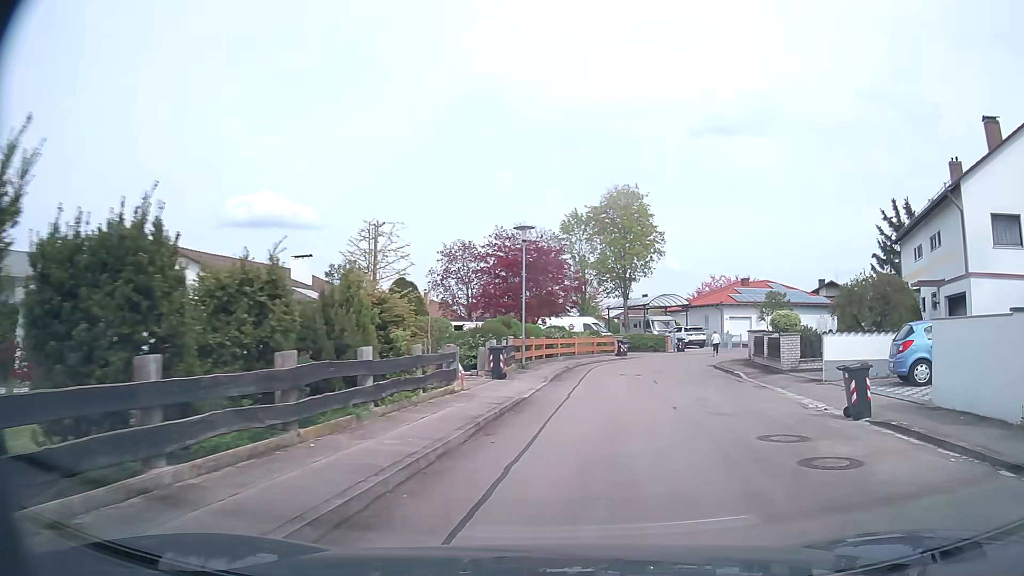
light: Day
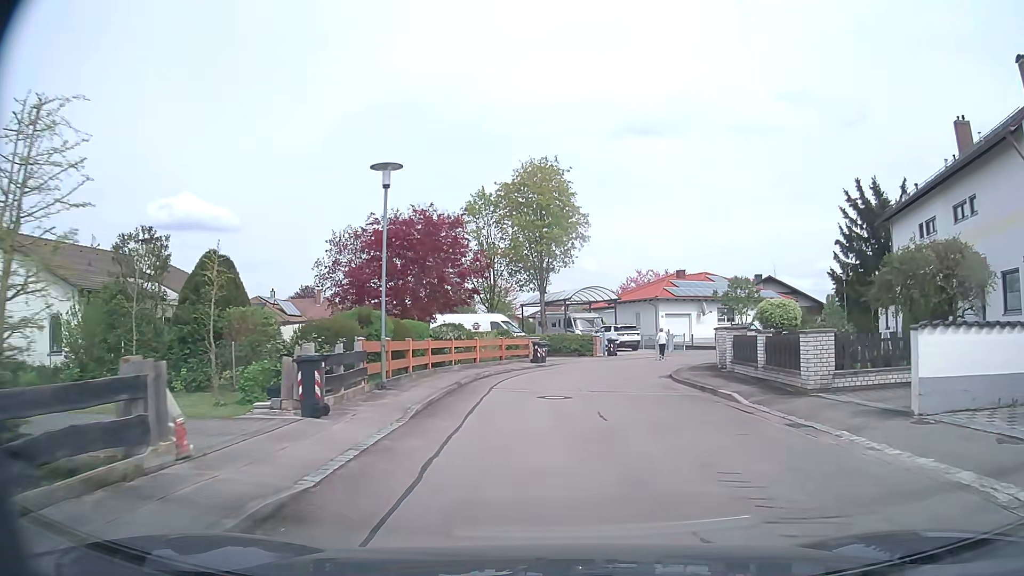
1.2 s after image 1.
(+0.8, +9.0) m; +8°
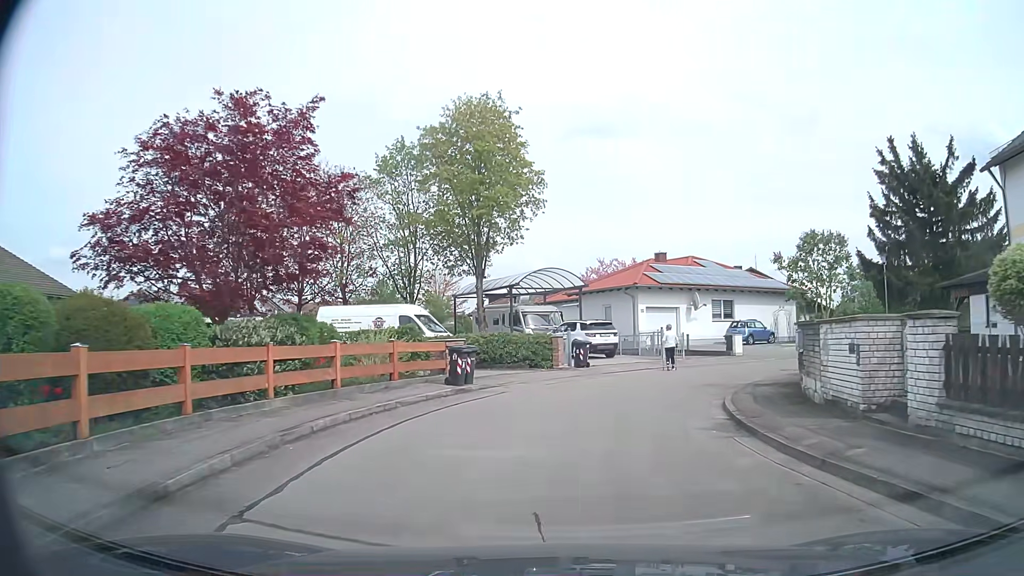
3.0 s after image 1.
(+0.4, +12.8) m; +4°
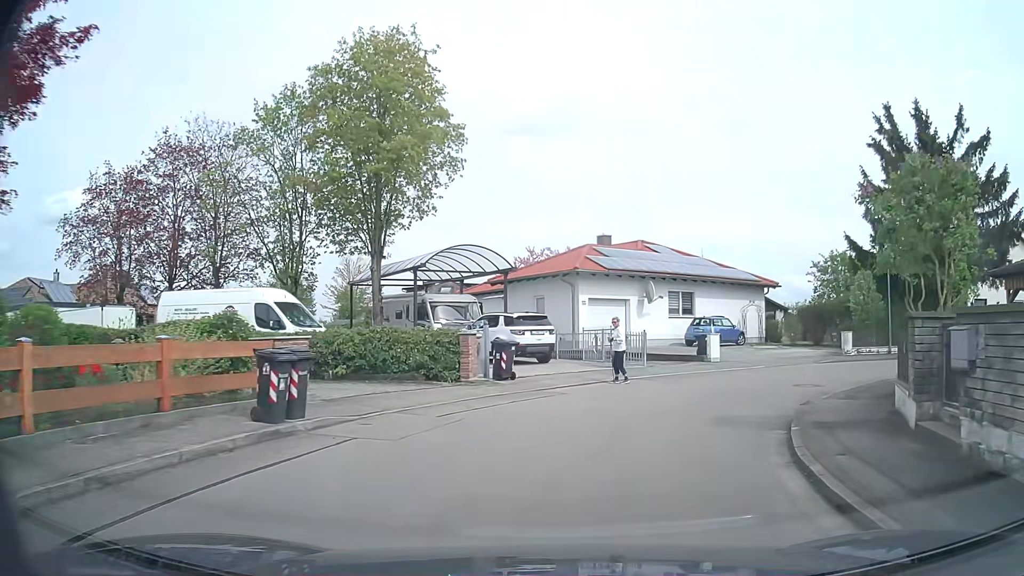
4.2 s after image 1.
(+0.3, +7.6) m; +6°
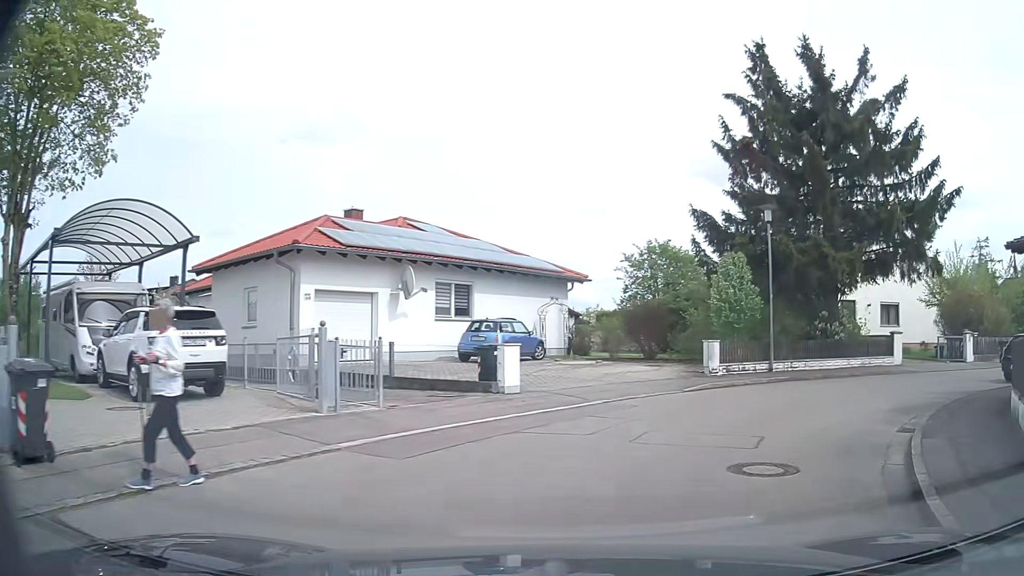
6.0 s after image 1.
(+1.3, +10.0) m; +18°
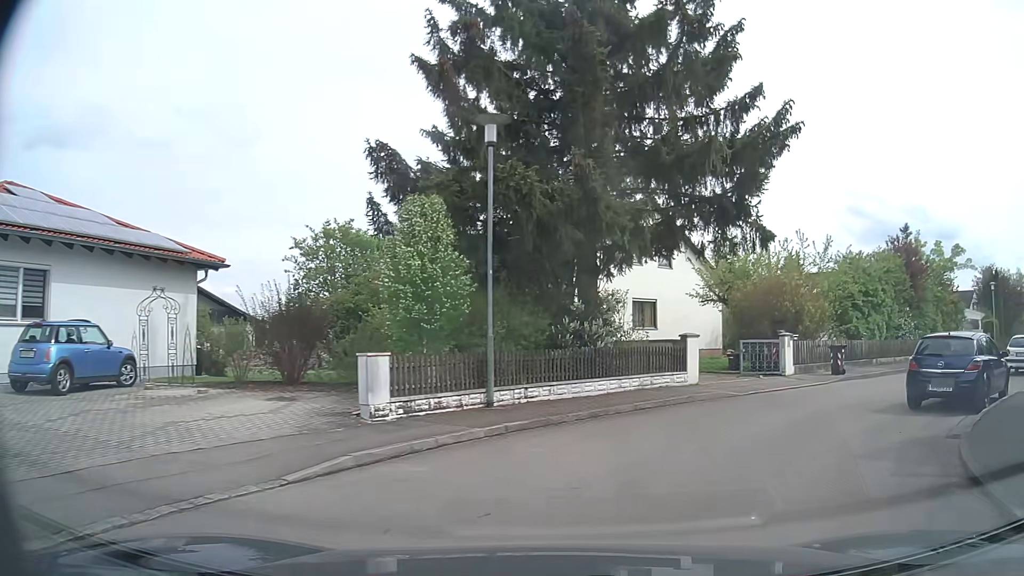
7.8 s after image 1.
(+2.2, +9.0) m; +27°
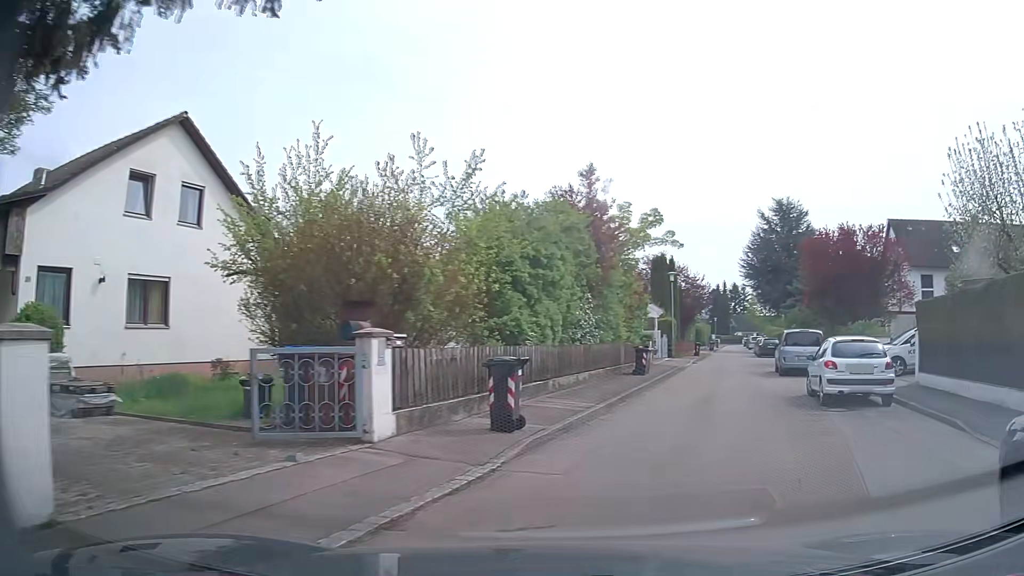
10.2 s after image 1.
(+3.1, +12.5) m; +33°
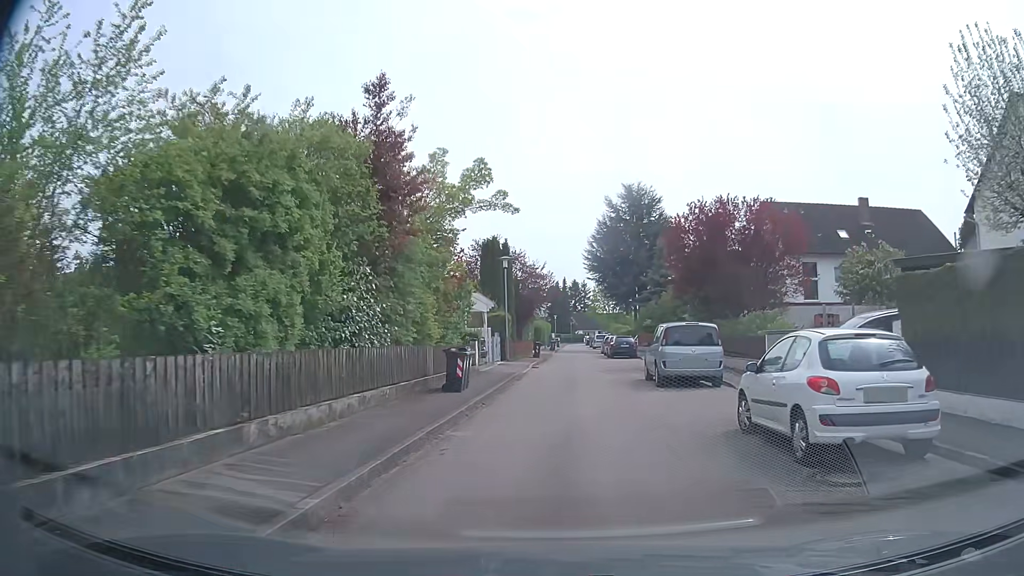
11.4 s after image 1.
(+1.1, +7.4) m; +13°
